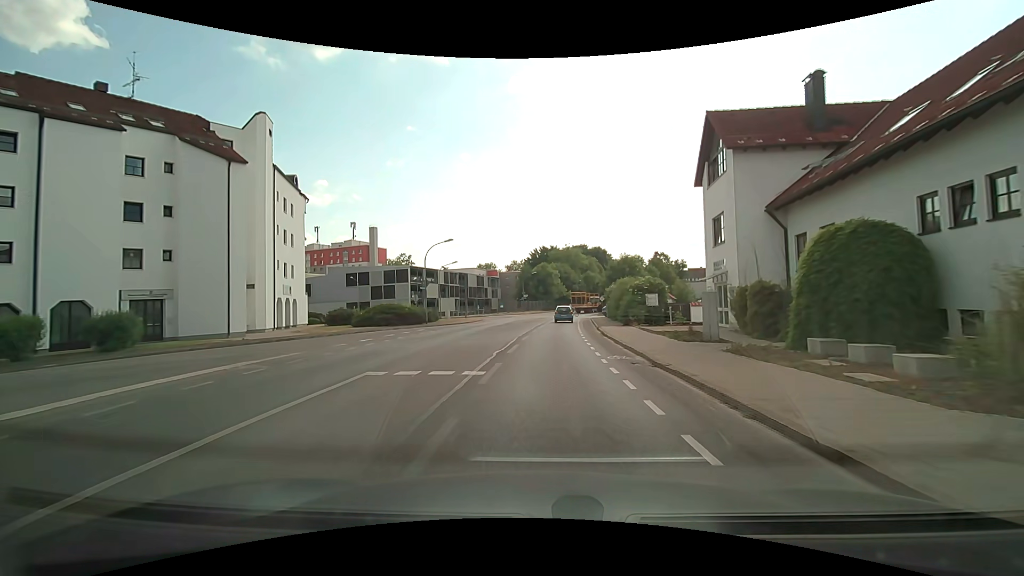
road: secondary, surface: asphalt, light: Day
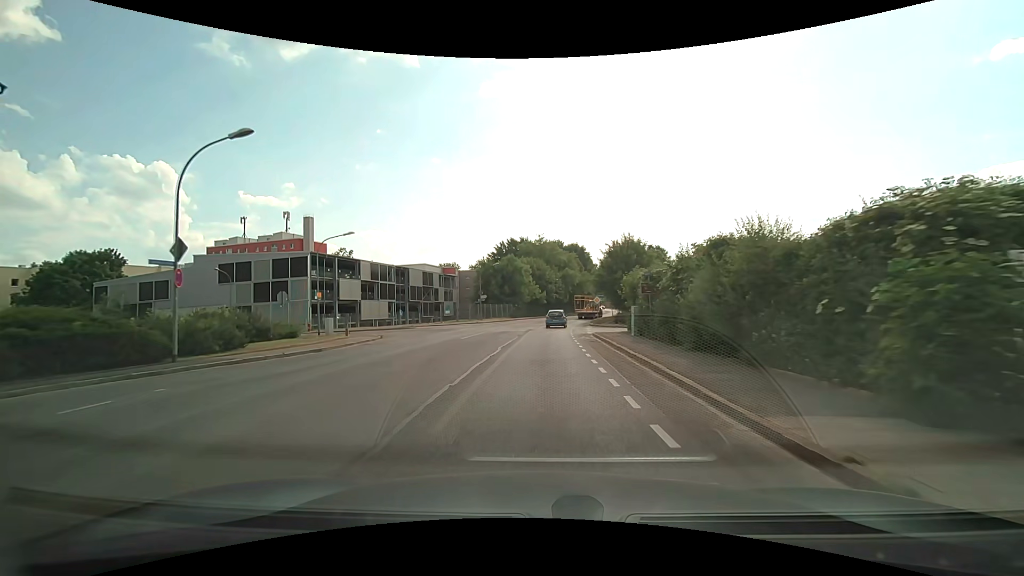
(+0.9, +27.4) m; +4°
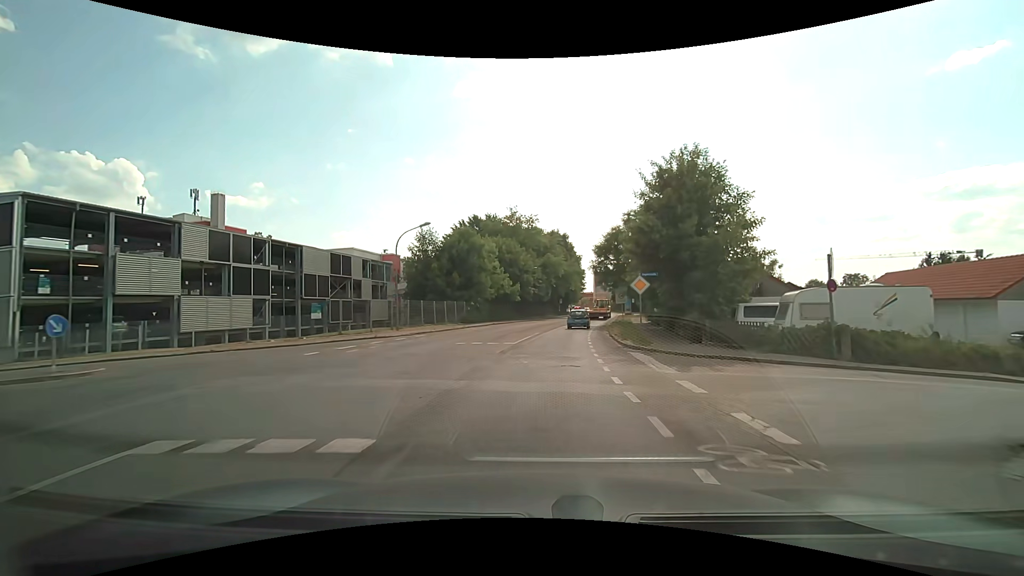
(+0.6, +29.7) m; +3°
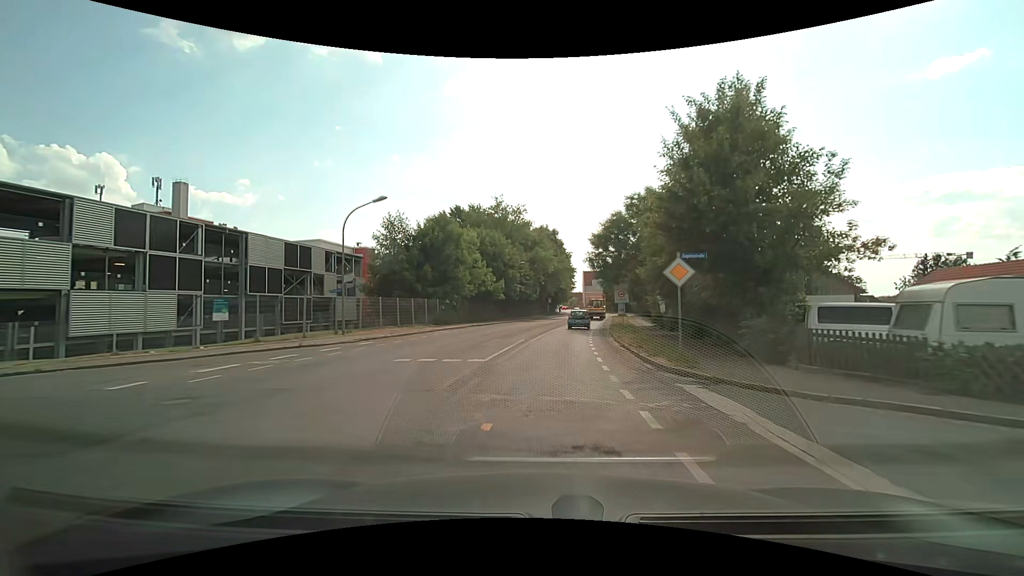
(+0.1, +7.4) m; +1°
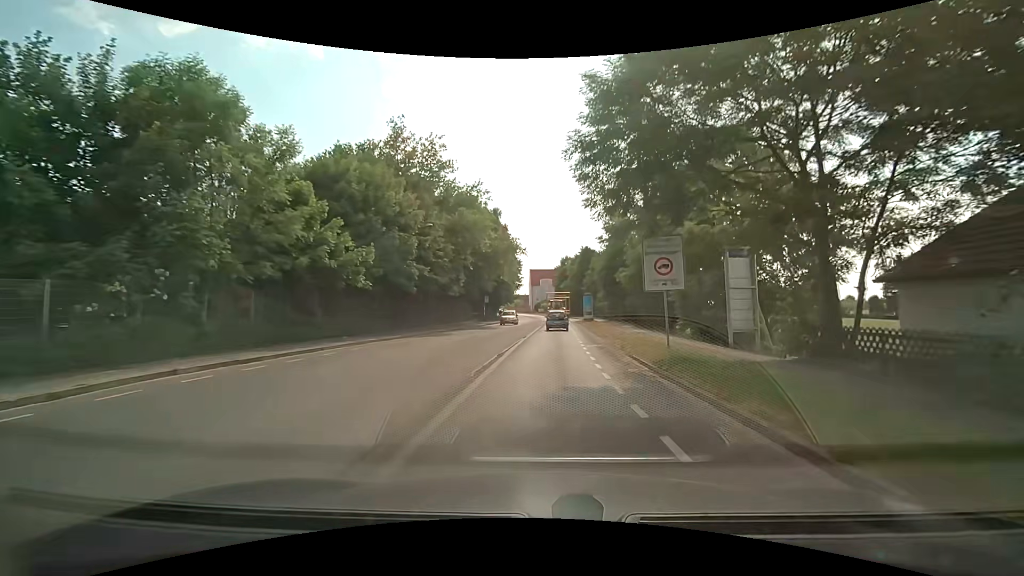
(+1.7, +29.3) m; +6°
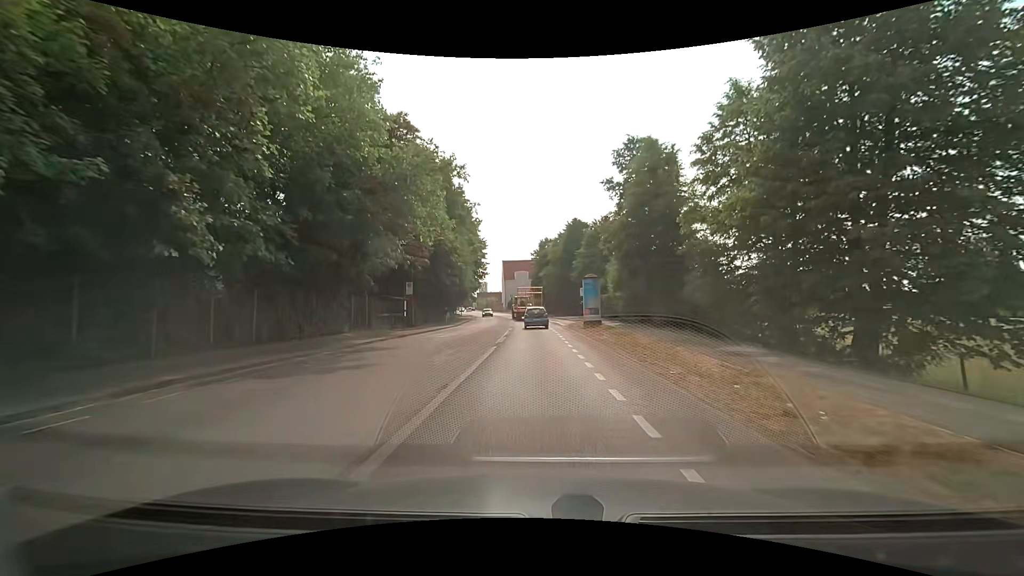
(+1.2, +29.4) m; +3°
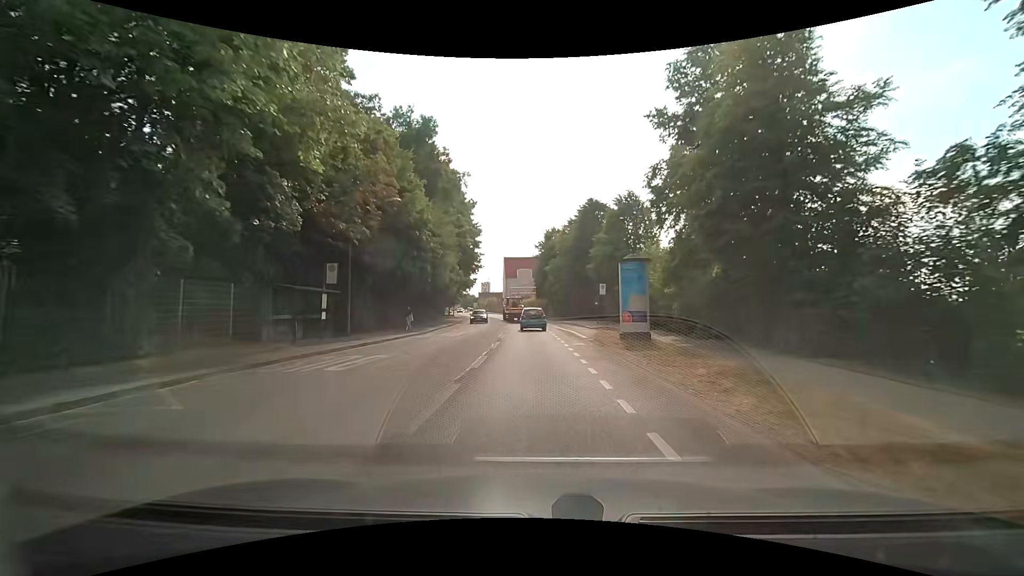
(-0.2, +14.7) m; 0°
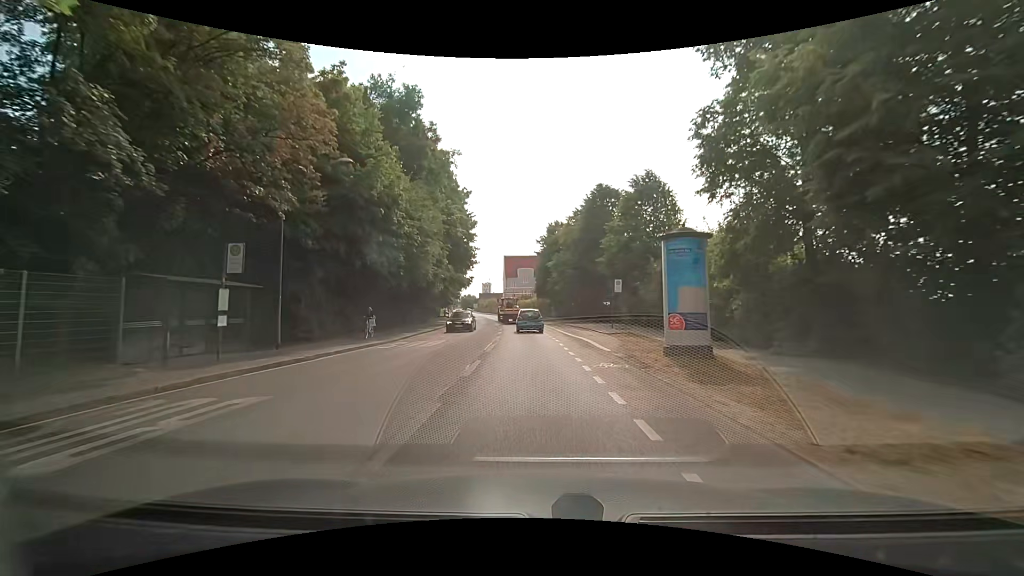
(-0.1, +7.3) m; 0°
